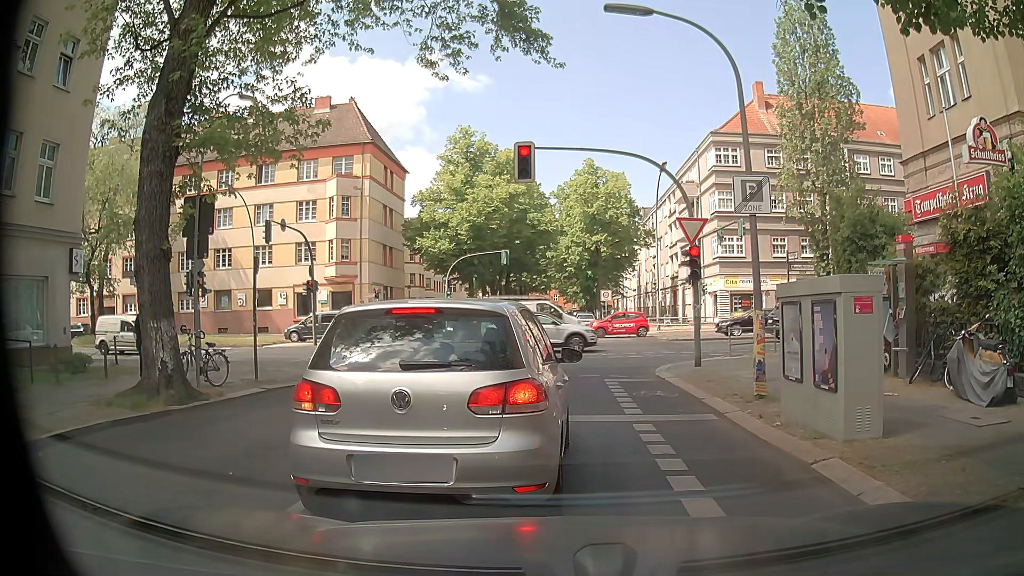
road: residential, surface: asphalt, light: Day
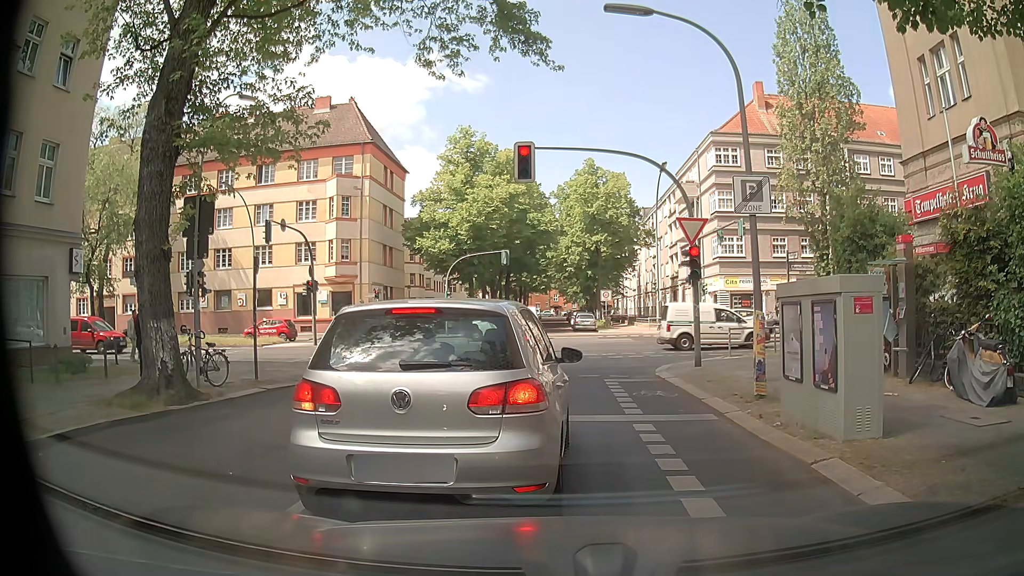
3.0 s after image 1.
(0.0, 0.0) m; 0°
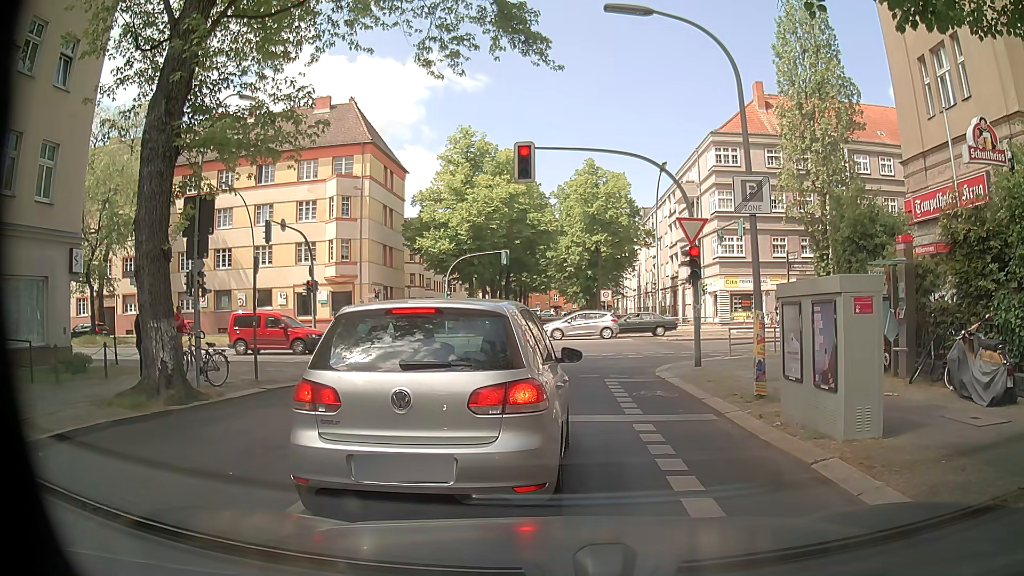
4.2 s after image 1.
(0.0, 0.0) m; 0°
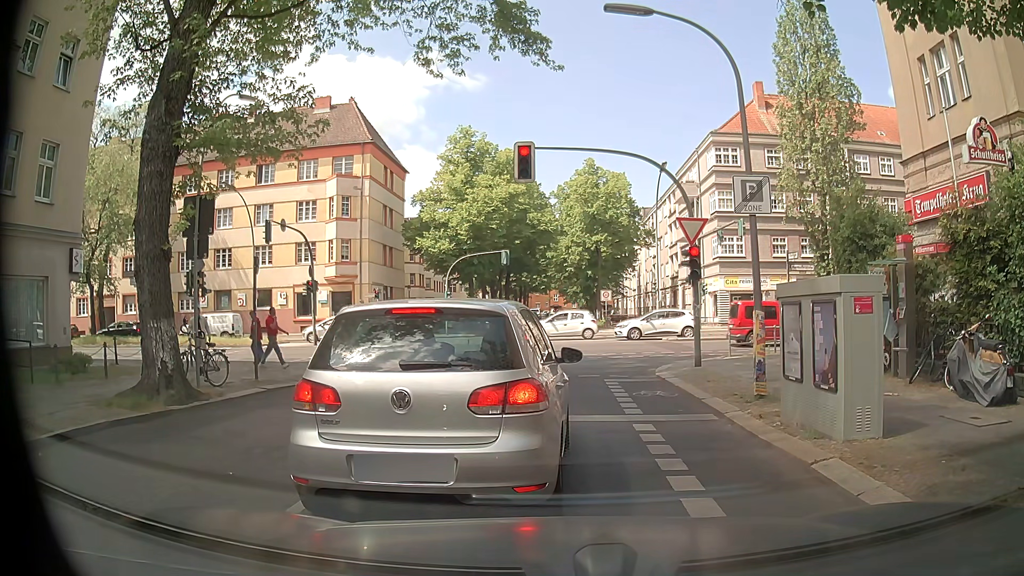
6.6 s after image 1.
(0.0, 0.0) m; 0°
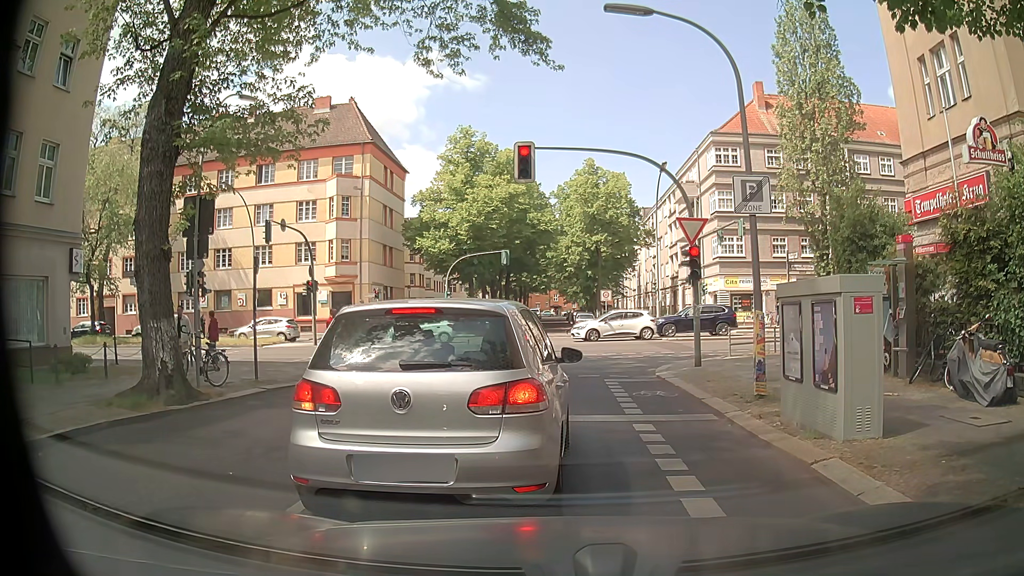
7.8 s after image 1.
(0.0, 0.0) m; 0°
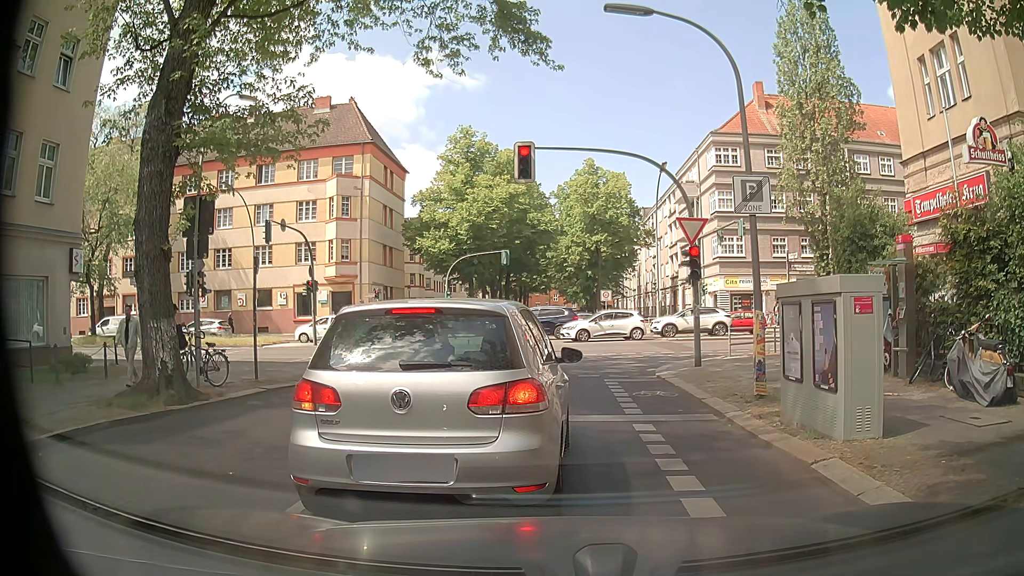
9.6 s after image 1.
(0.0, 0.0) m; 0°
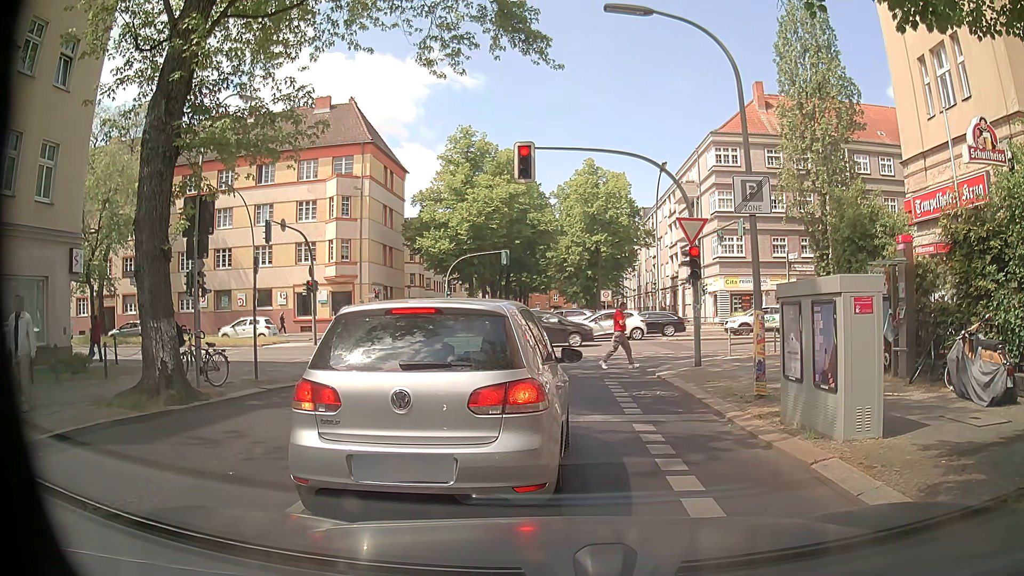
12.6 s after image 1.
(0.0, 0.0) m; 0°
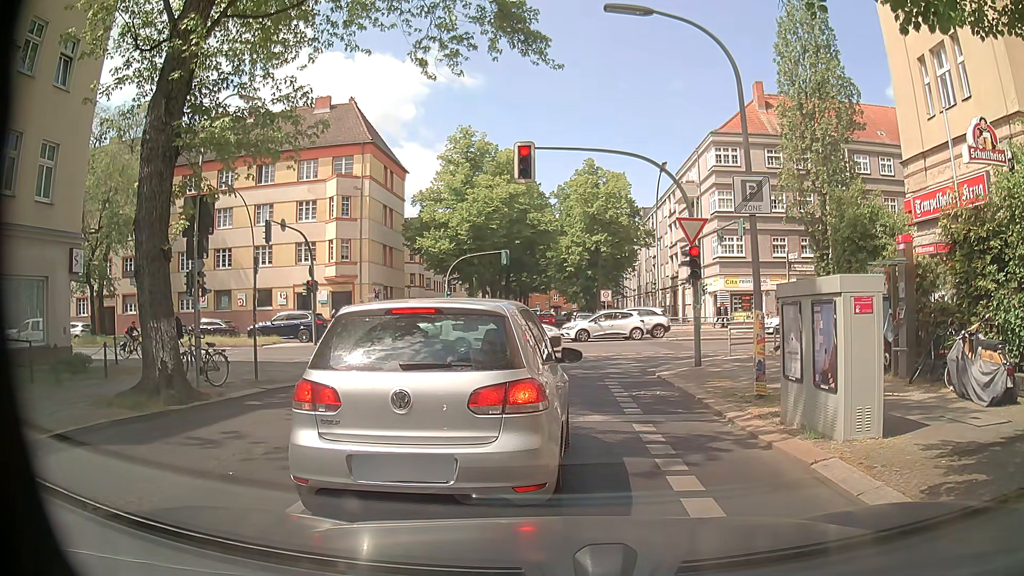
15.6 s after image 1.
(0.0, 0.0) m; 0°
